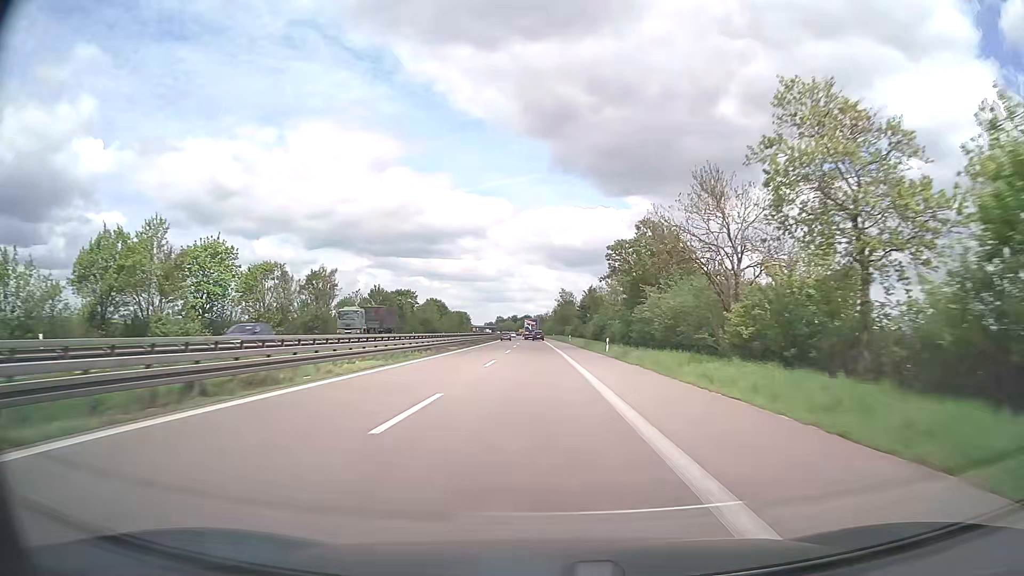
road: trunk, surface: asphalt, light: Day
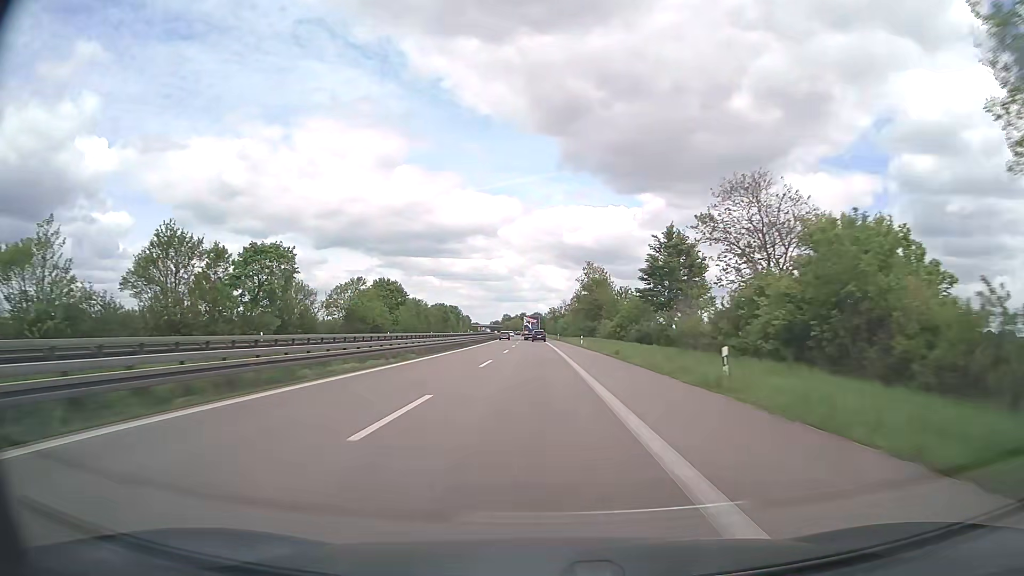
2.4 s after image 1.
(-0.7, +72.8) m; -1°
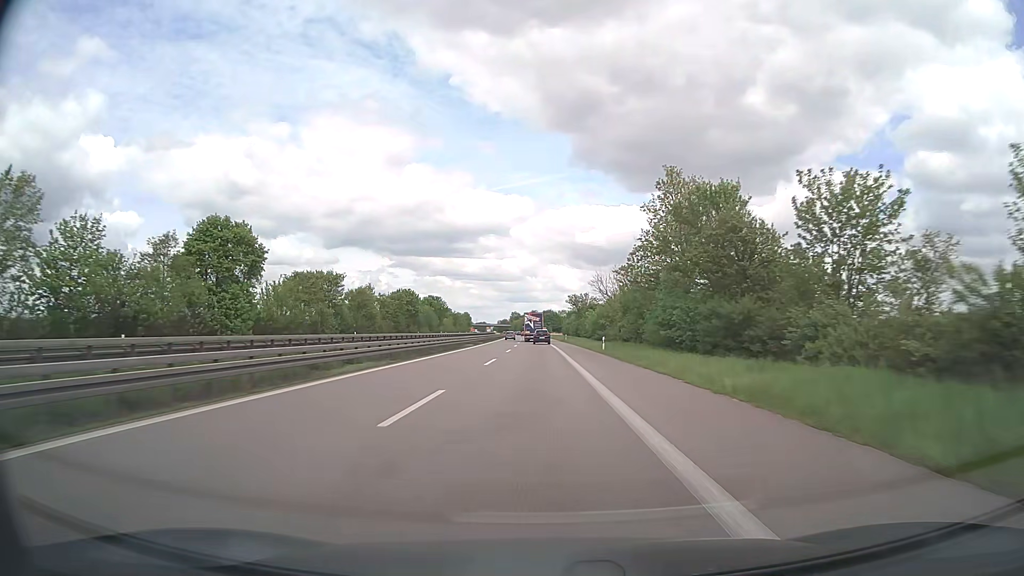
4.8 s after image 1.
(-0.8, +70.6) m; -1°
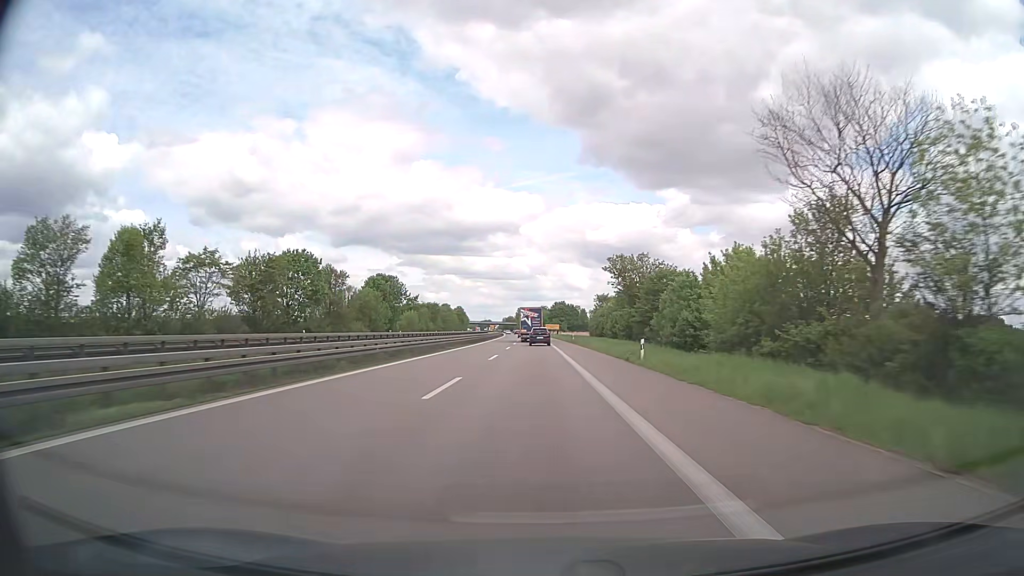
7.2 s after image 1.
(-0.4, +68.3) m; -1°
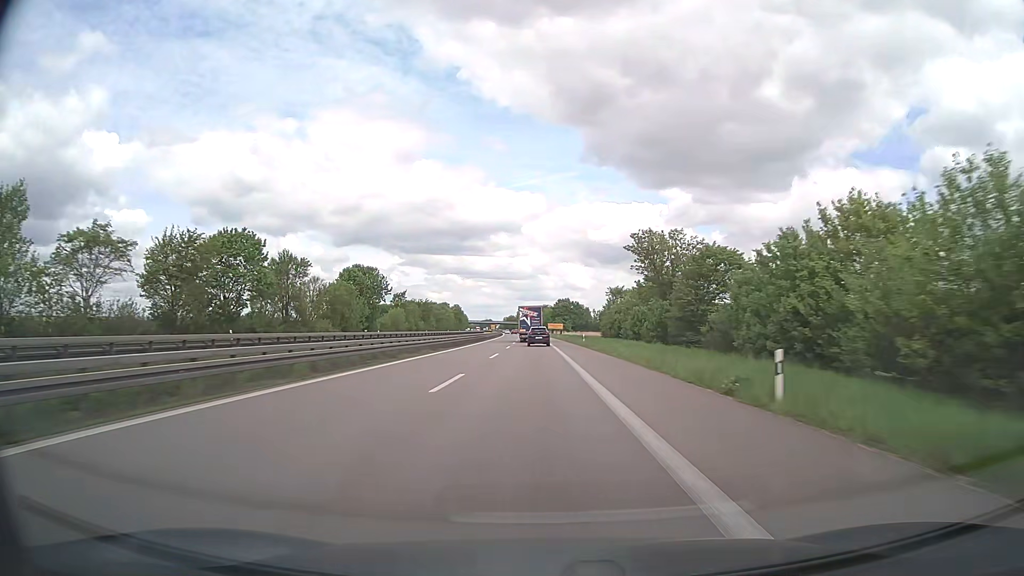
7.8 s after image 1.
(0.0, +16.5) m; 0°
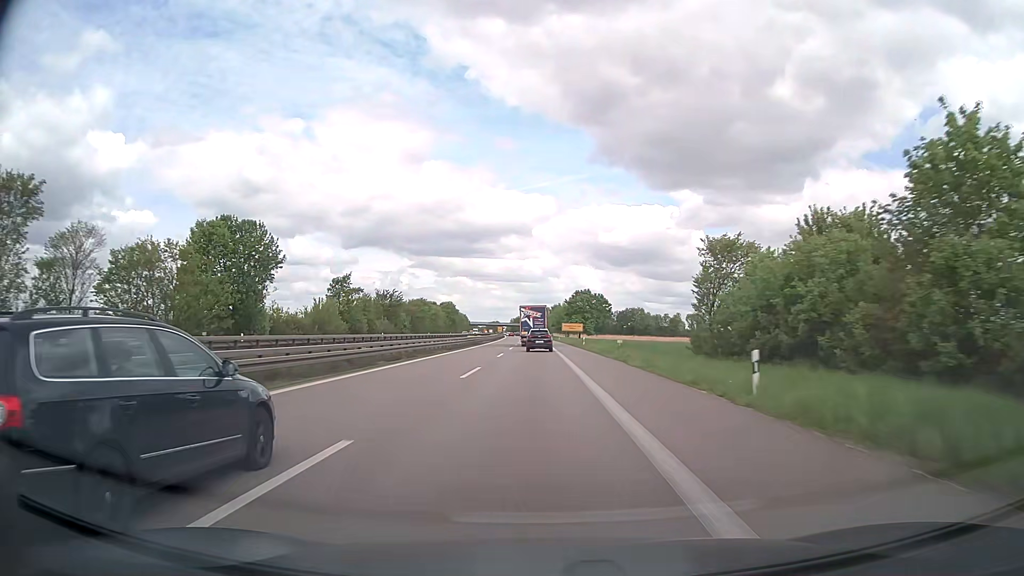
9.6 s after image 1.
(-0.2, +48.3) m; -1°
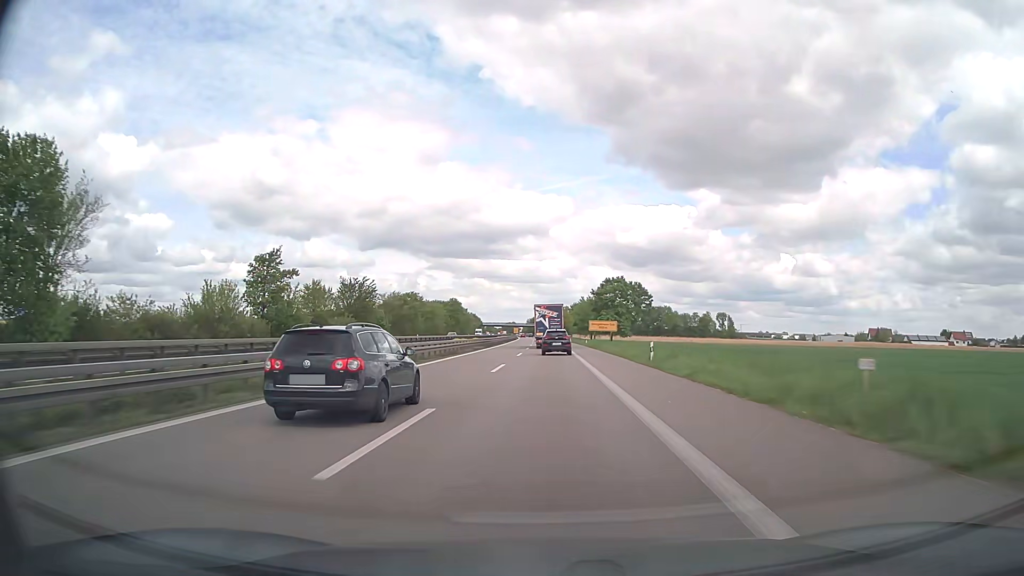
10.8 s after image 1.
(-0.3, +32.3) m; -1°
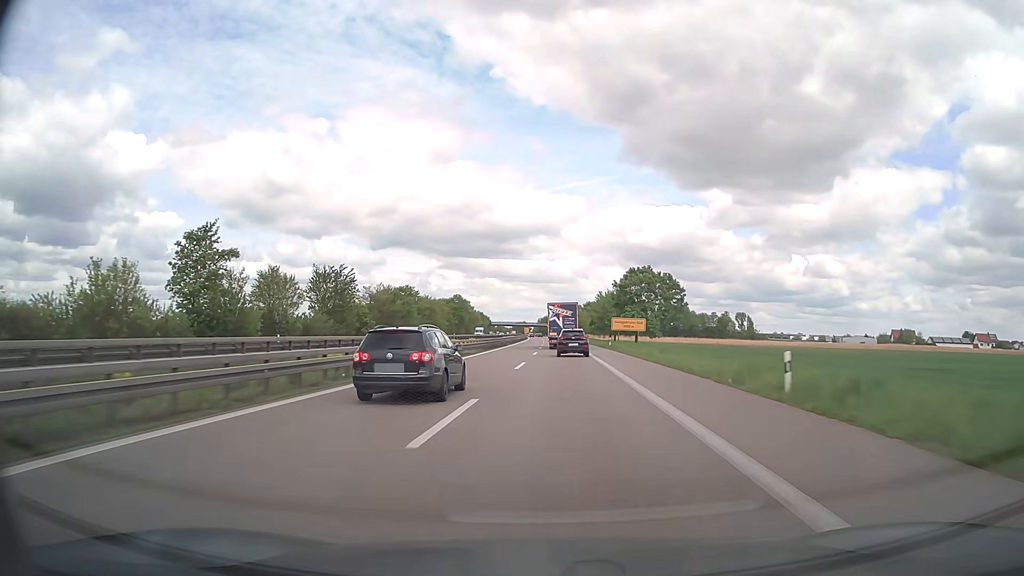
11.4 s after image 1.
(-0.2, +16.3) m; -1°
(0, +10) (0, +20) (0, +30) (0, +40) (-1, +50) (-1, +60) (-1, +70) (-1, +80) (-1, +90) (-1, +100) m
